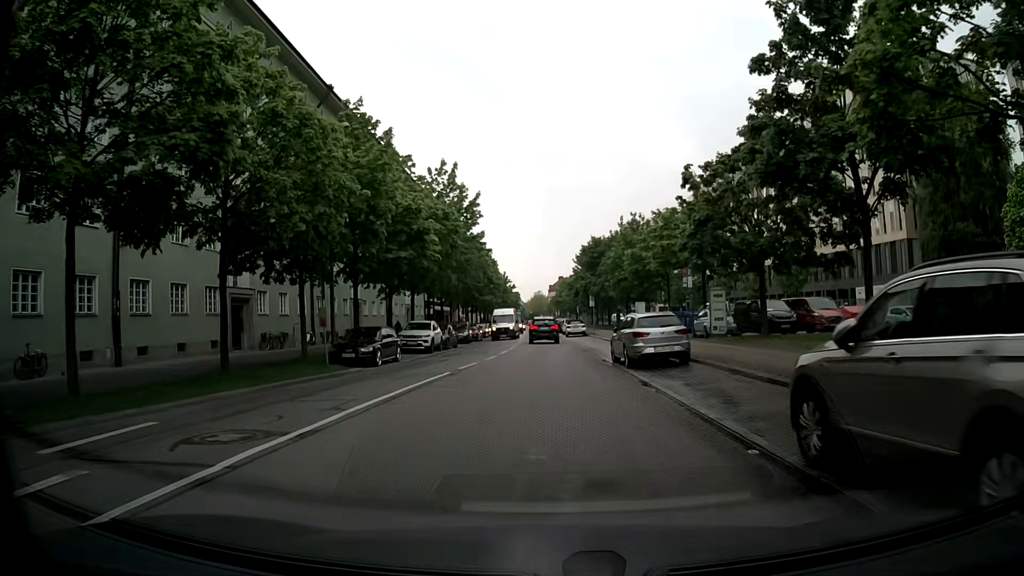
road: tertiary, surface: asphalt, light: Day
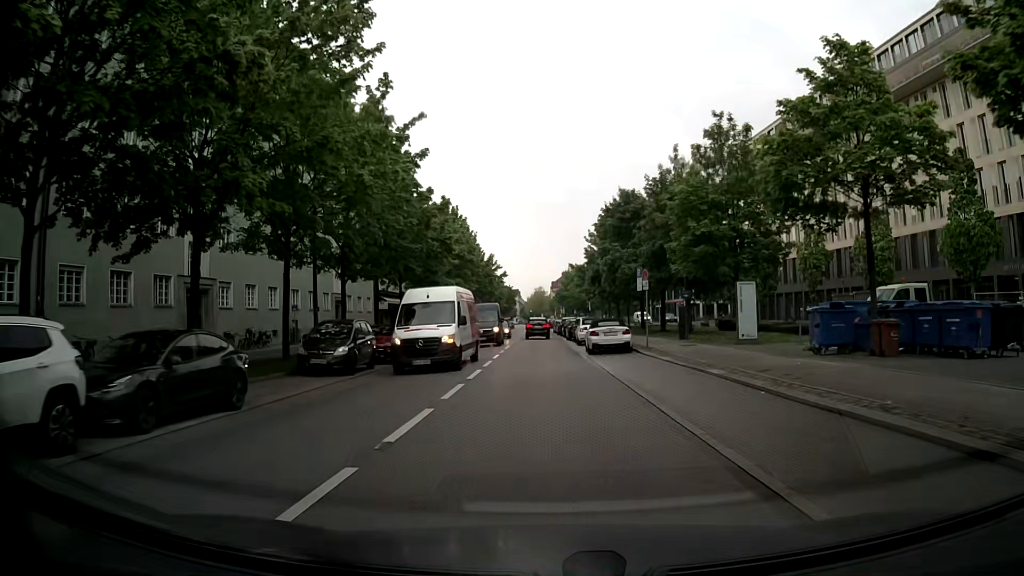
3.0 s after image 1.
(-0.2, +30.3) m; 0°
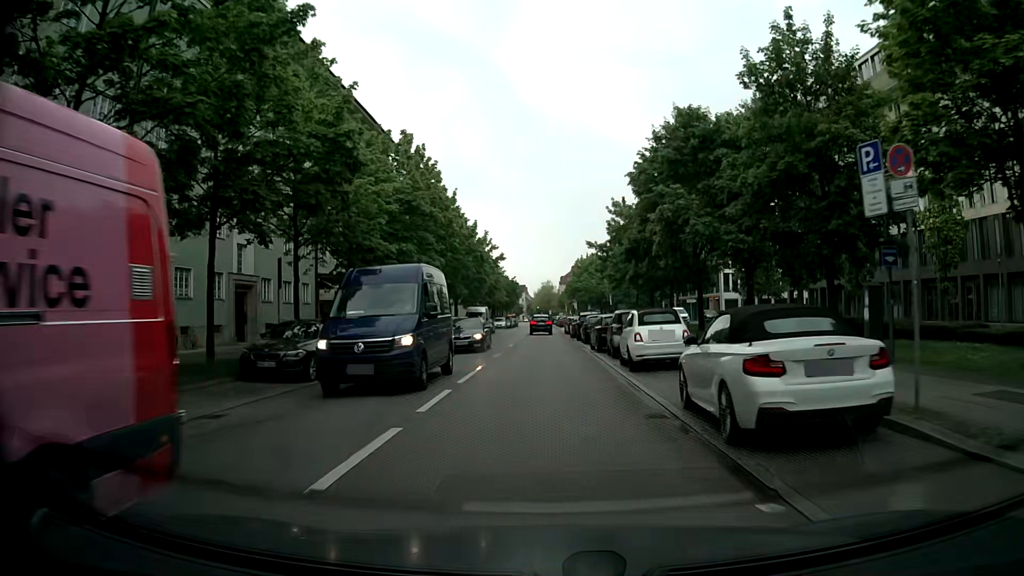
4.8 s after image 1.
(-0.3, +20.5) m; -2°
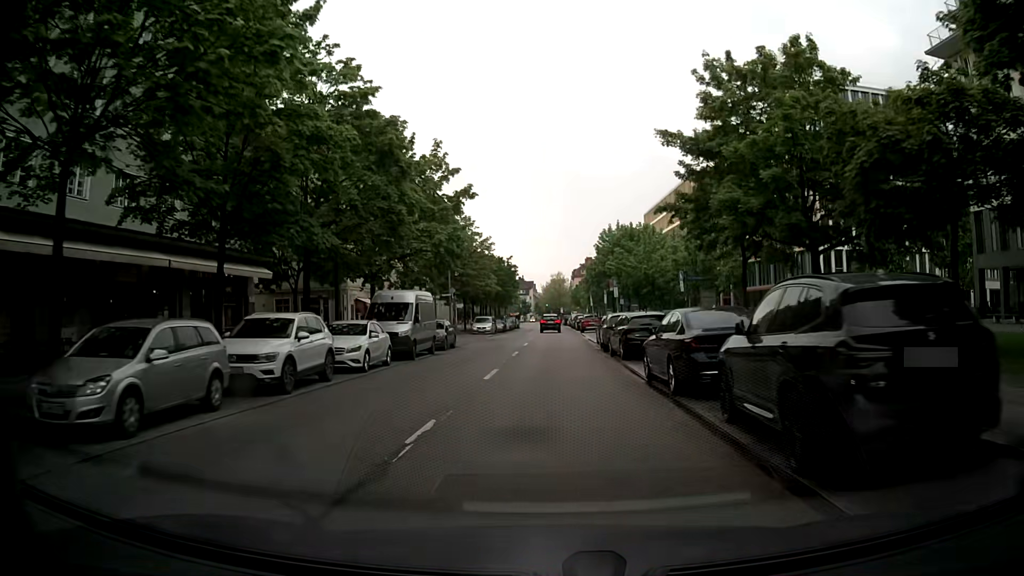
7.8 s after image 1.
(+0.1, +35.4) m; 0°
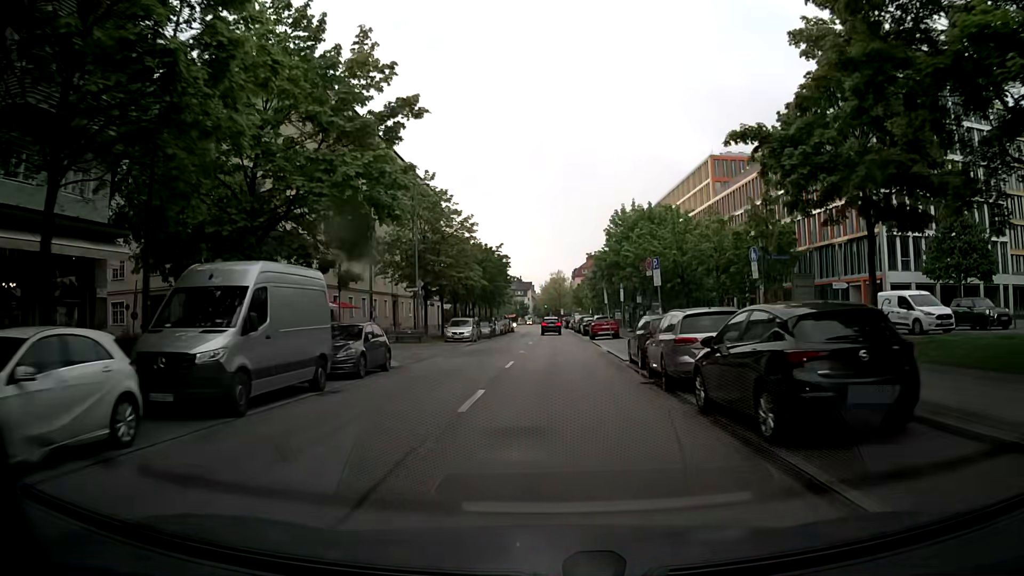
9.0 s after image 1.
(0.0, +14.2) m; 0°
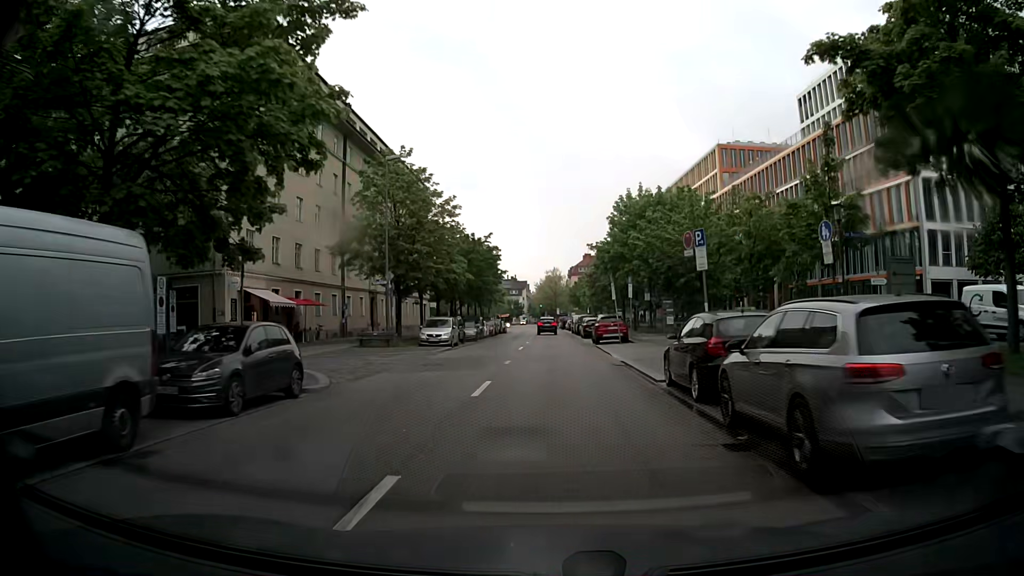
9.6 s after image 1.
(0.0, +7.2) m; 0°
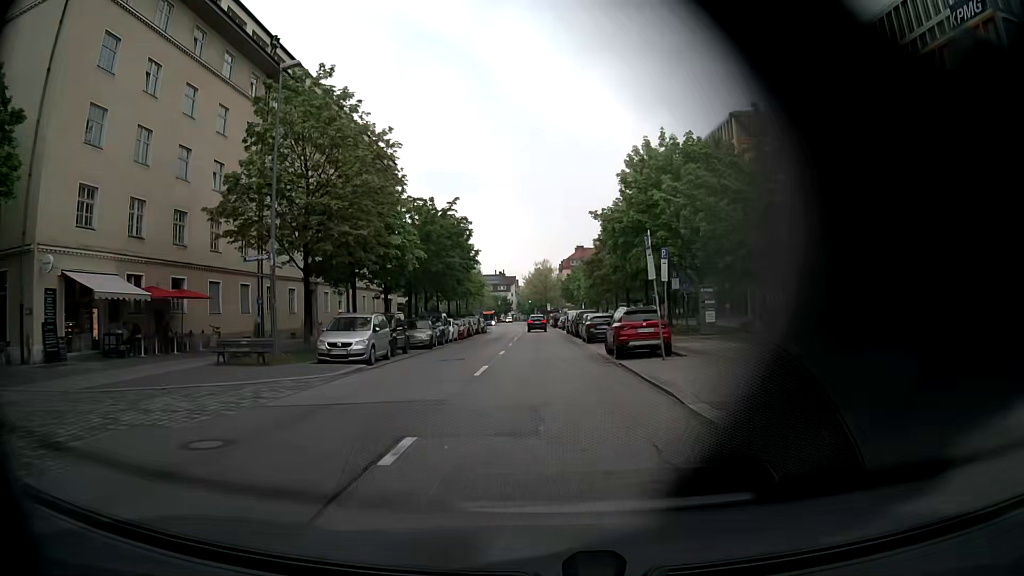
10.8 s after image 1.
(+0.1, +14.6) m; +1°
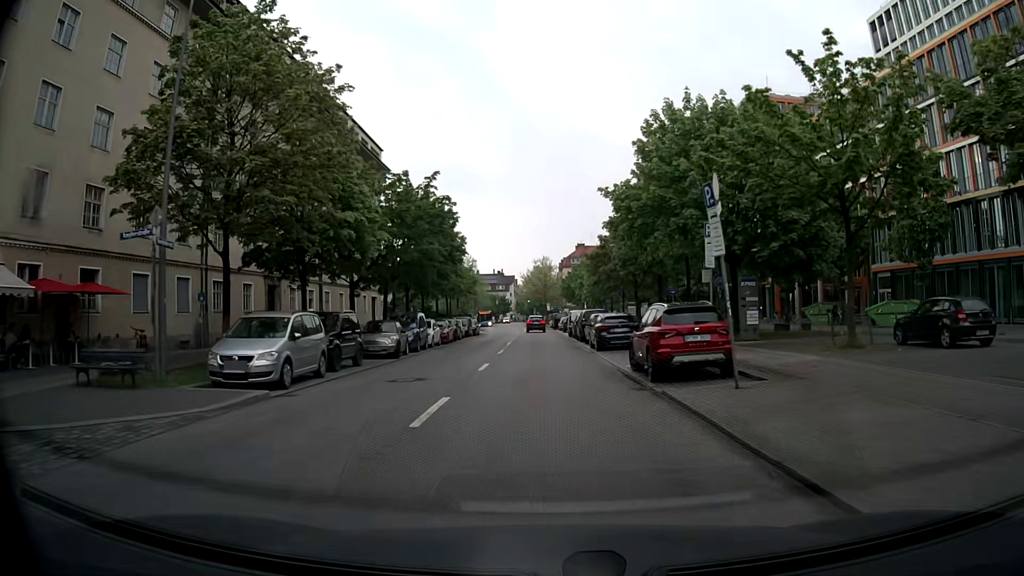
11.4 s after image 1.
(-0.1, +7.1) m; 0°
(0, +10) (0, +20) (0, +30) (0, +40) (-1, +50) (-1, +60) (-1, +70) (-1, +80) (-2, +90) (-2, +100) m
